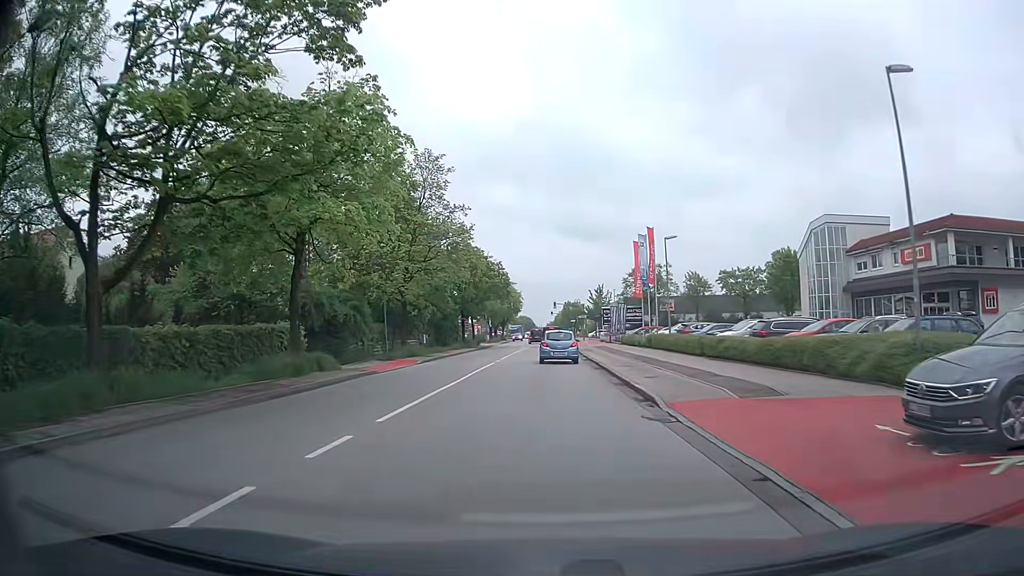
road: secondary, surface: asphalt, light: Day
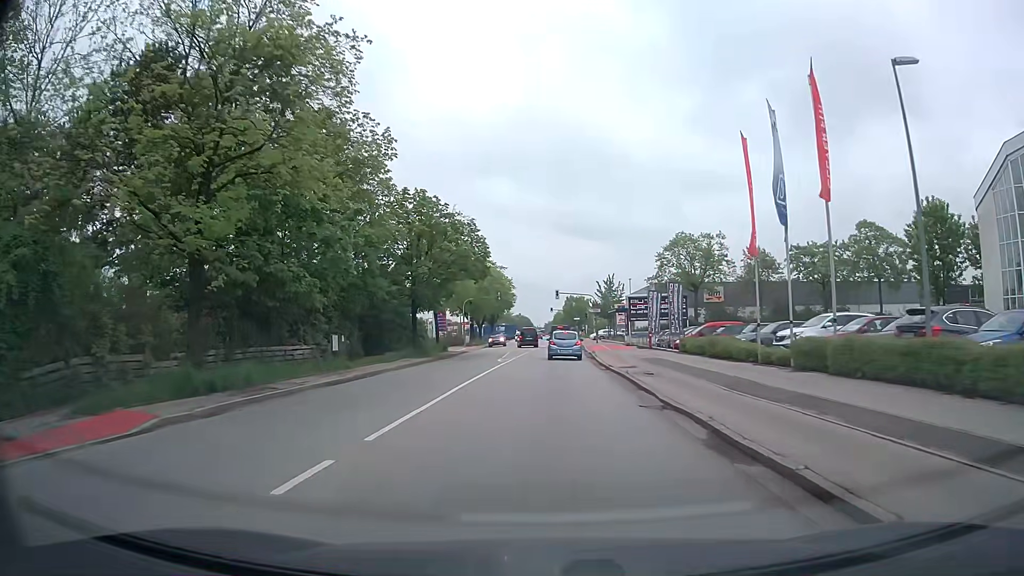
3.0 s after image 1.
(+0.1, +26.7) m; +1°
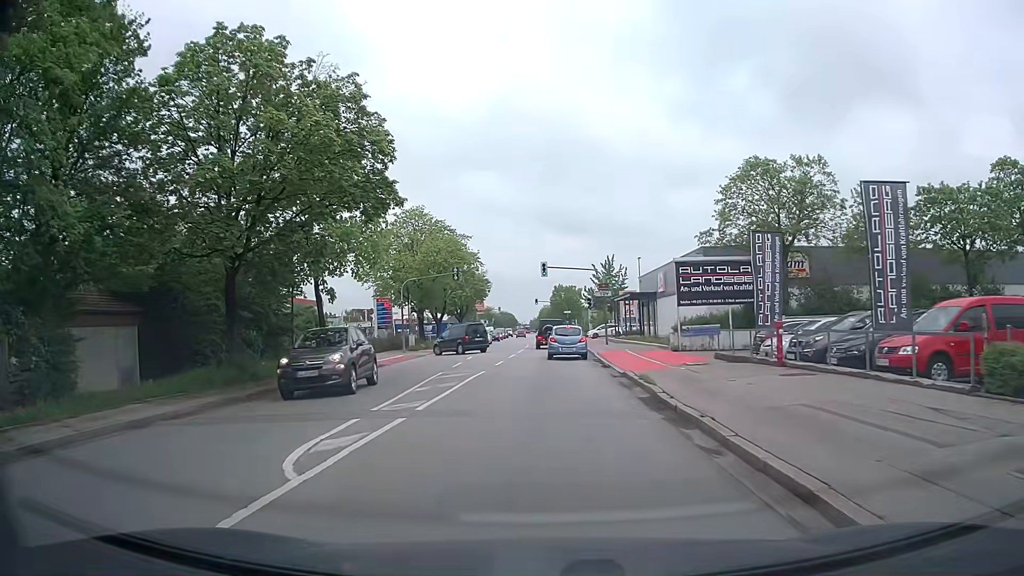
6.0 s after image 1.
(+0.3, +25.7) m; +1°
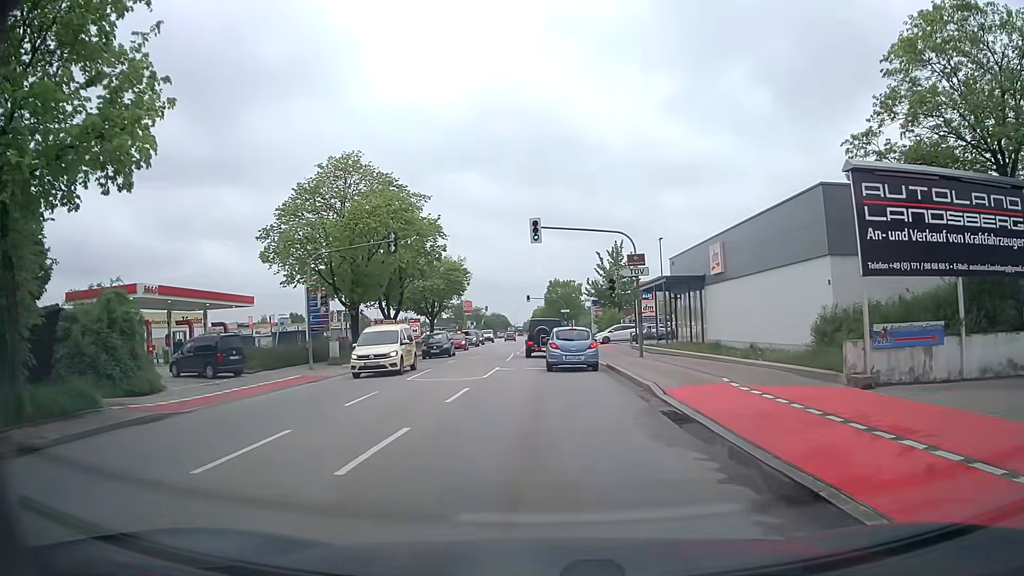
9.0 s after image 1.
(0.0, +18.7) m; -1°
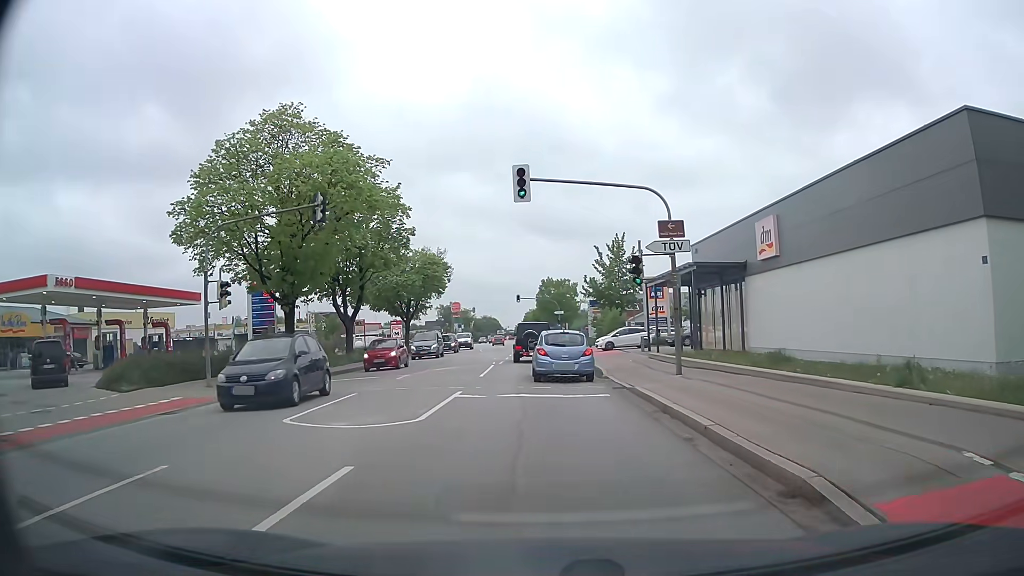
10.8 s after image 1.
(+0.3, +9.4) m; +2°
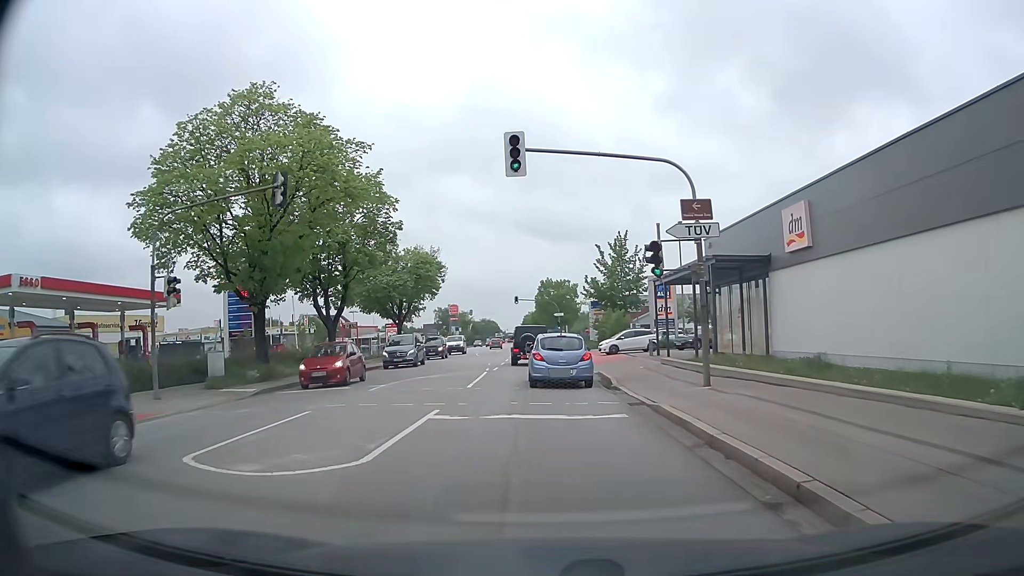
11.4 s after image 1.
(0.0, +3.4) m; 0°
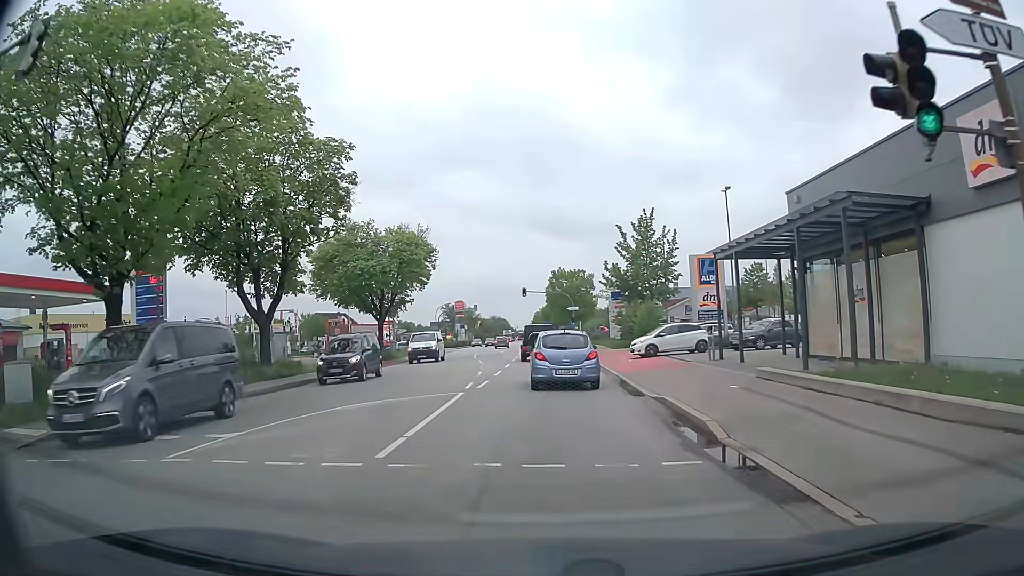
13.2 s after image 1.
(-0.2, +11.2) m; -2°
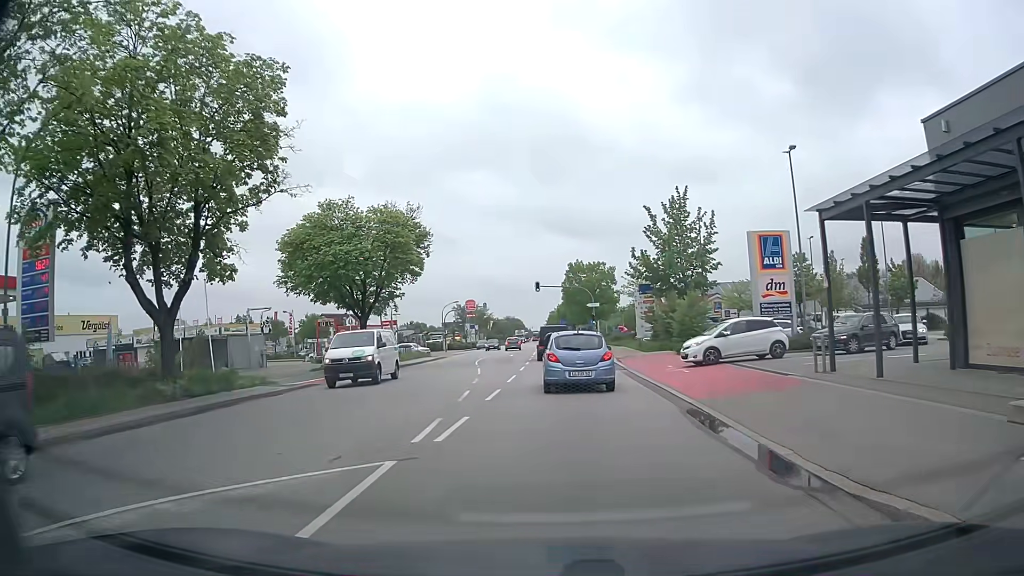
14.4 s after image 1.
(-0.1, +9.2) m; -1°
(0, +10) (-1, +20) (-1, +30) (-2, +40) (-3, +50) (-3, +60) (-3, +70) (-5, +79) (-13, +86) (-22, +89) m
